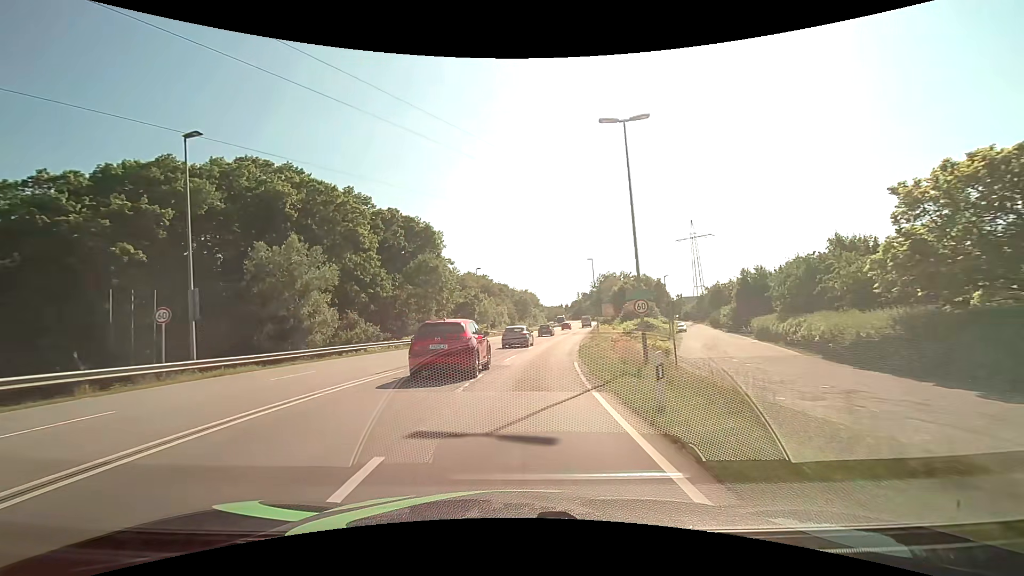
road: secondary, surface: asphalt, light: Day
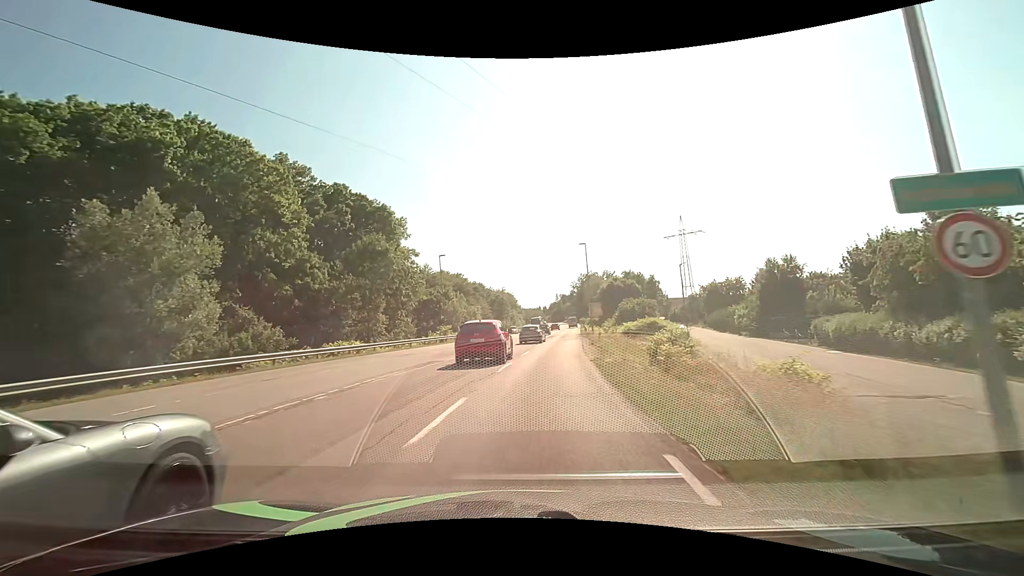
(+0.3, +14.6) m; +3°
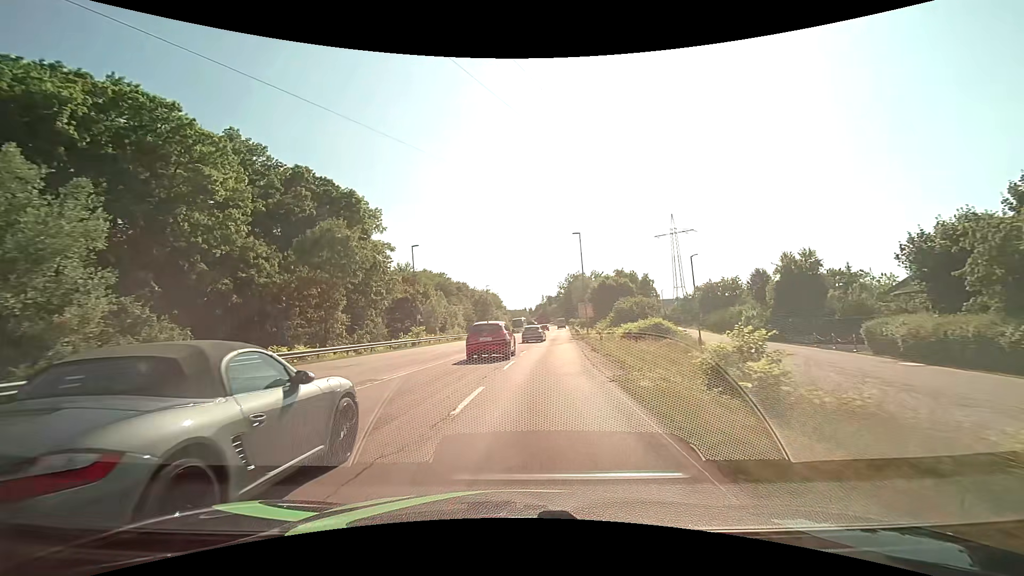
(+0.1, +7.3) m; +2°
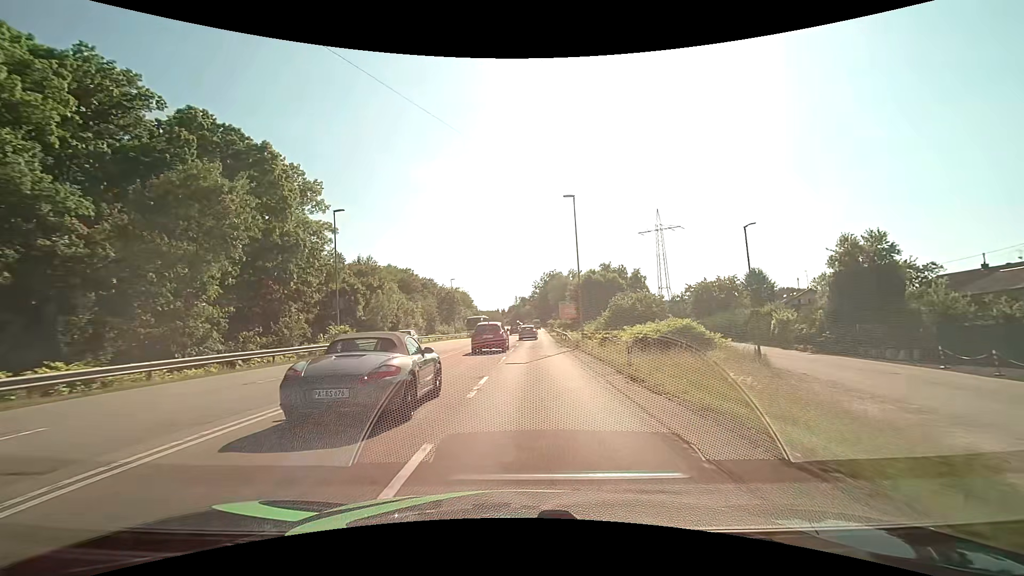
(+0.3, +14.6) m; +3°
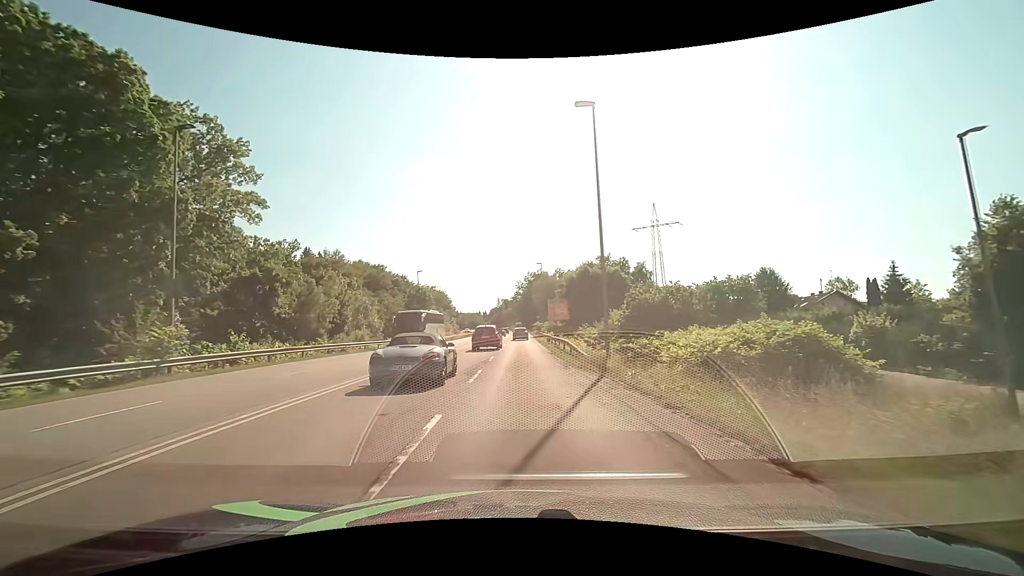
(+0.2, +14.6) m; +2°
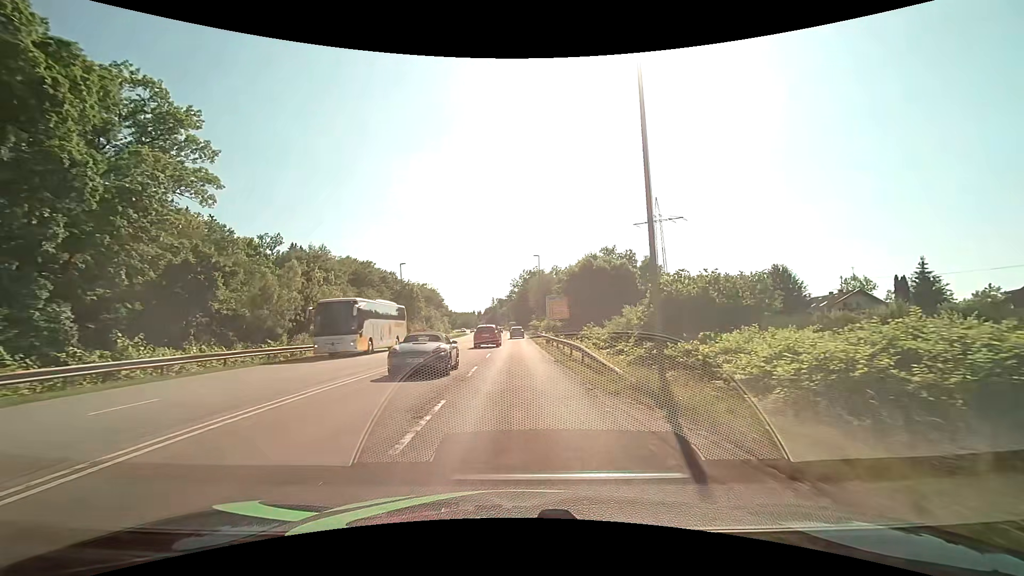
(0.0, +7.3) m; 0°
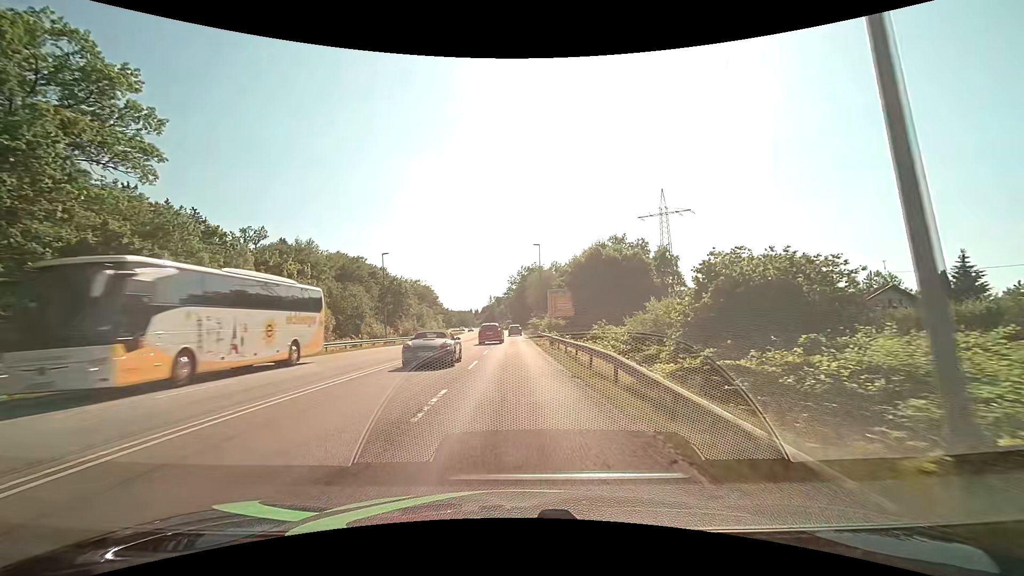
(+0.1, +7.3) m; +1°
